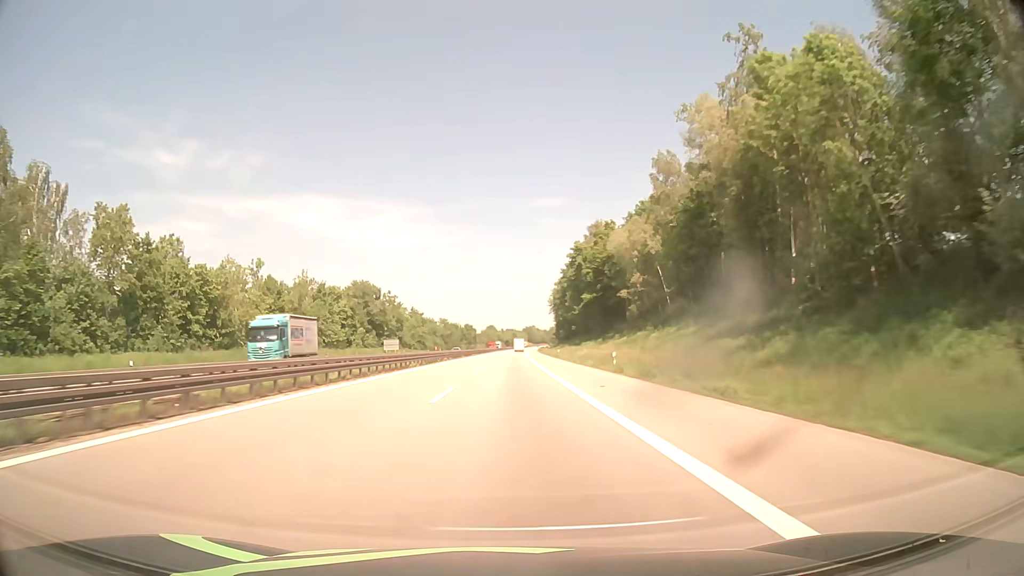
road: motorway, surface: asphalt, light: Day
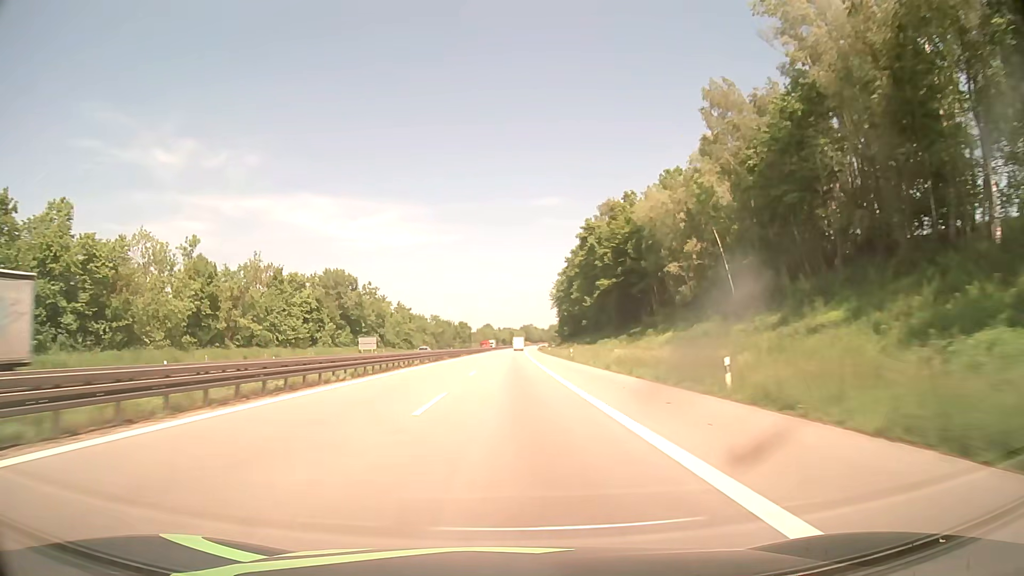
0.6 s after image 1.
(0.0, +21.1) m; 0°
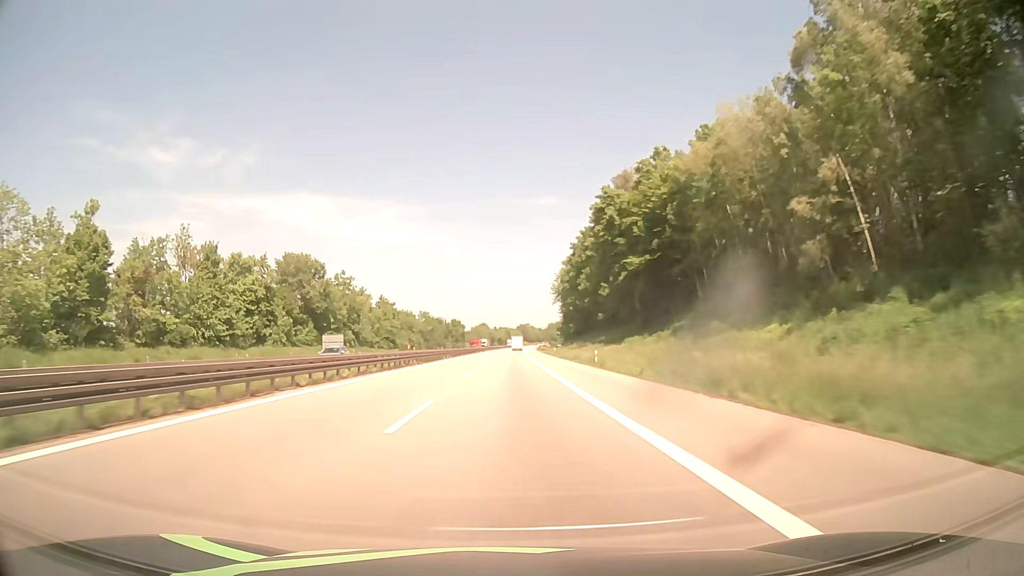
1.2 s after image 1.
(+0.1, +21.3) m; 0°
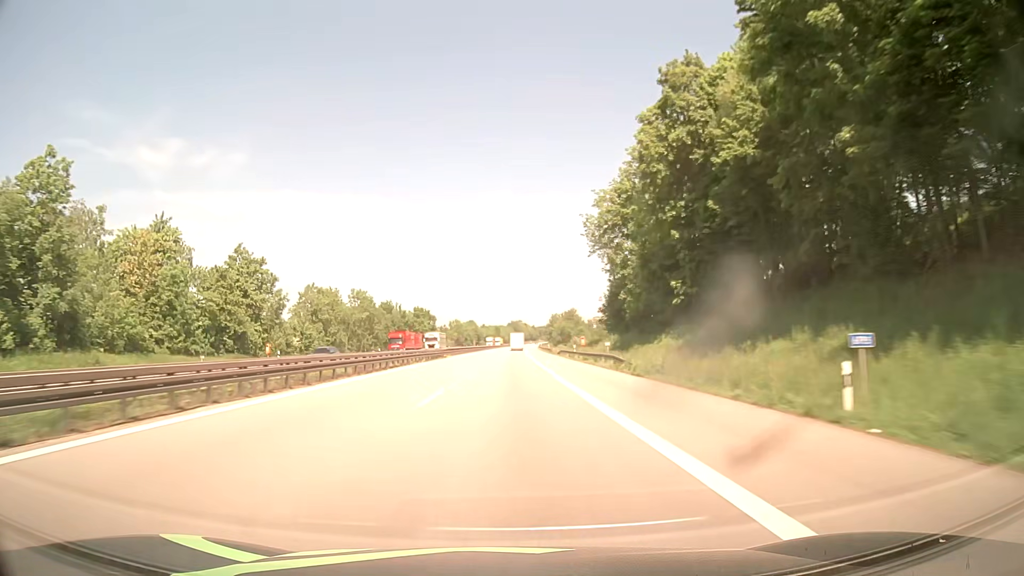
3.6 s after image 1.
(+0.6, +86.6) m; +1°
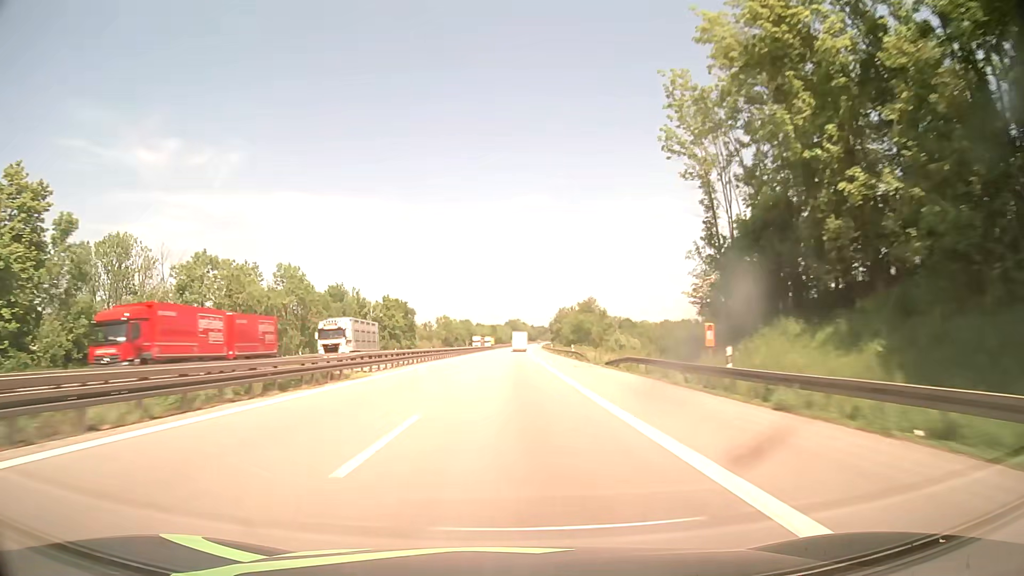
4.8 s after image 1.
(+0.1, +43.8) m; 0°
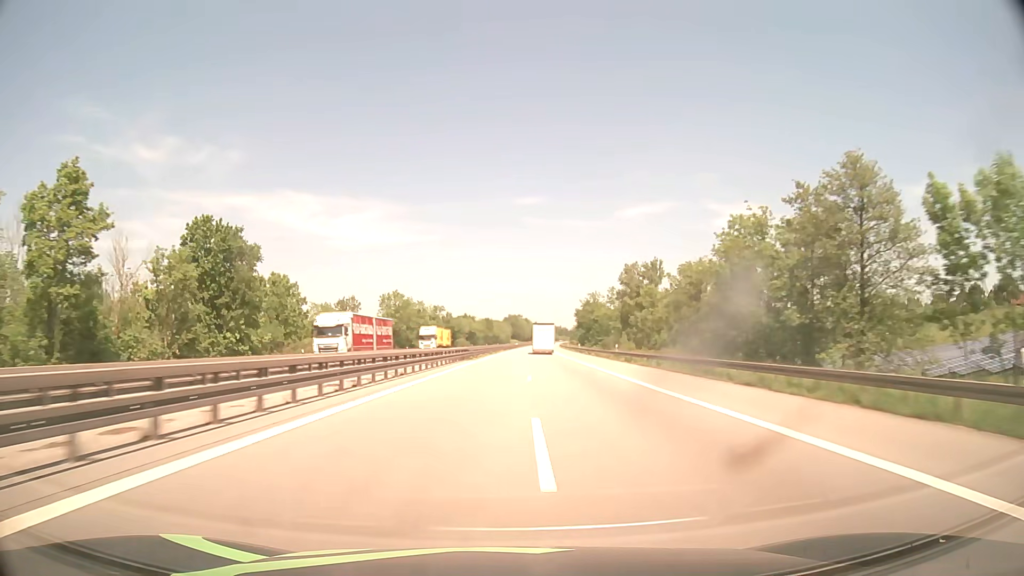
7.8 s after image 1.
(-0.2, +109.0) m; 0°
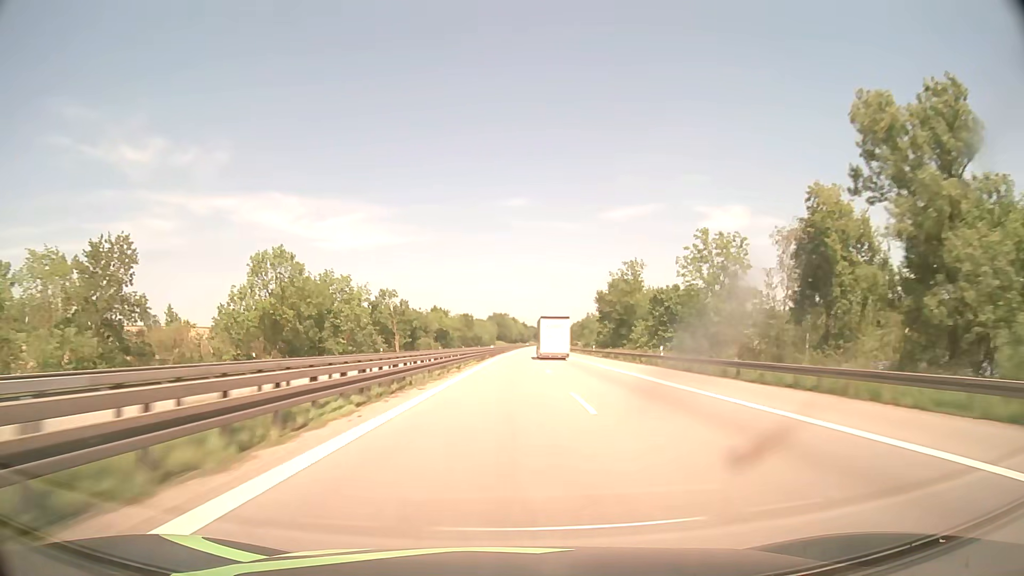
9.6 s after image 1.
(+0.9, +65.4) m; +1°
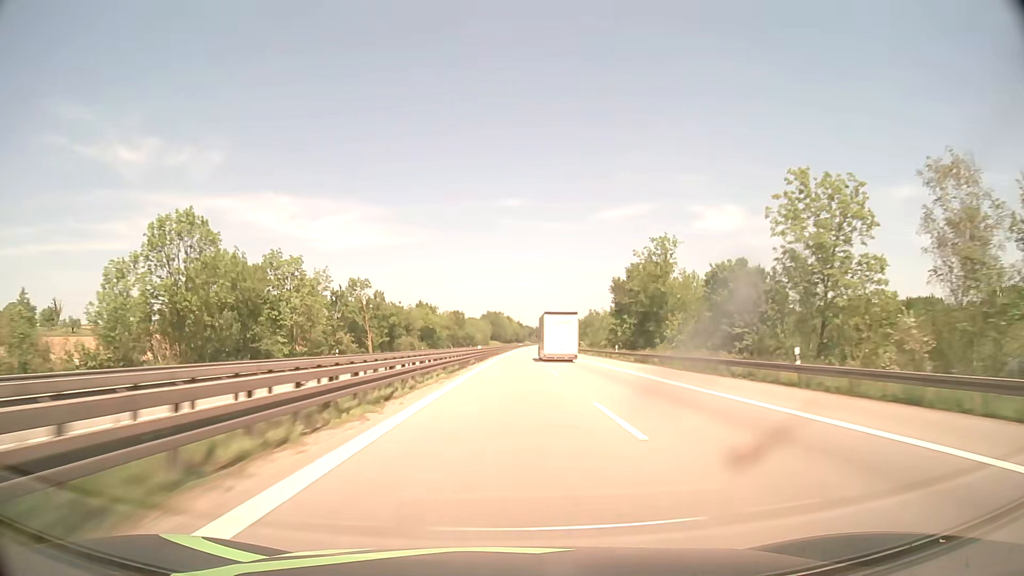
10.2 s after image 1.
(+0.1, +21.9) m; 0°
(0, +10) (0, +20) (0, +30) (0, +40) (0, +50) (+1, +60) (+1, +70) (+1, +80) (+1, +90) (+2, +100) m
